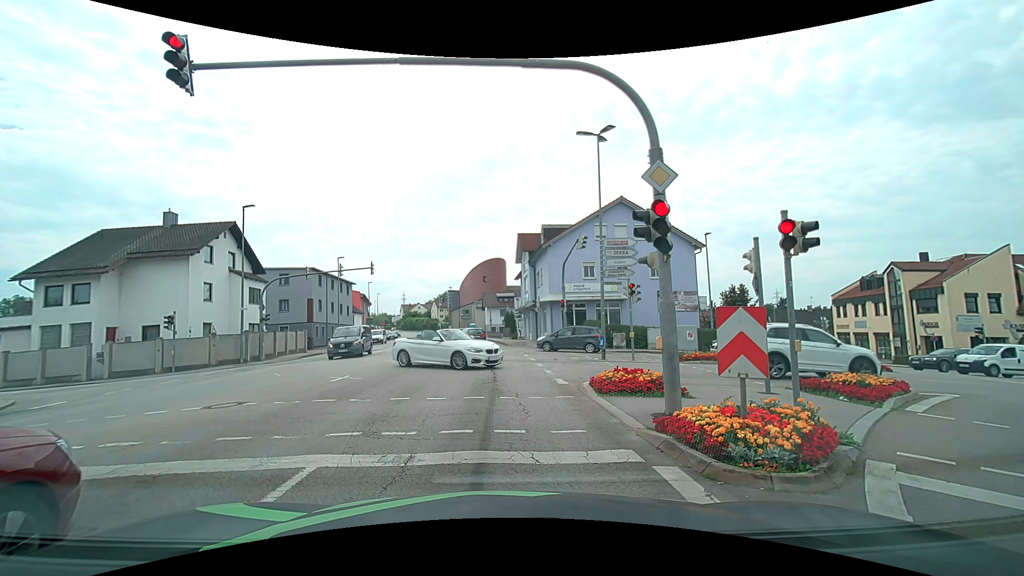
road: tertiary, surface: asphalt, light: Day
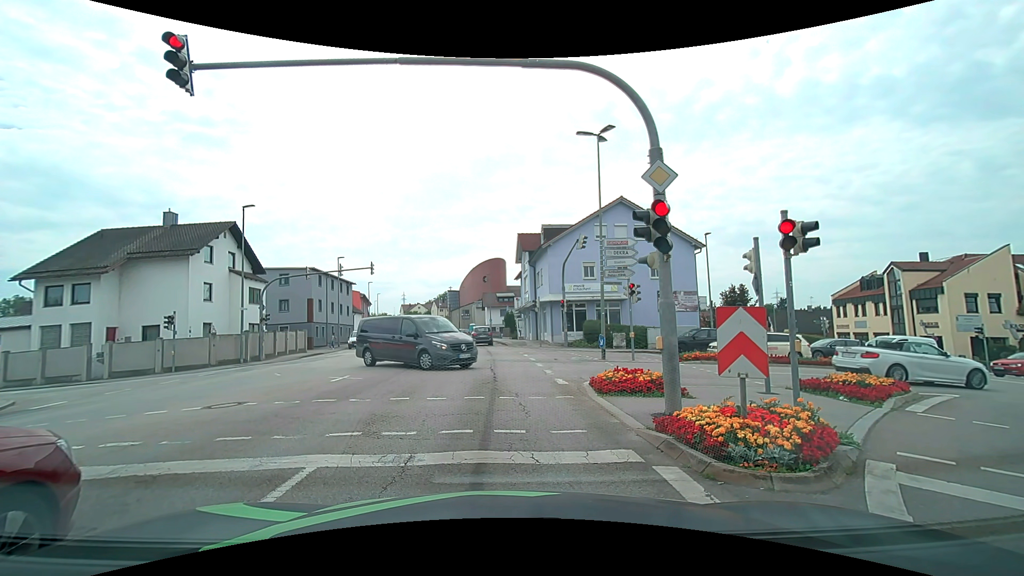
(0.0, 0.0) m; 0°
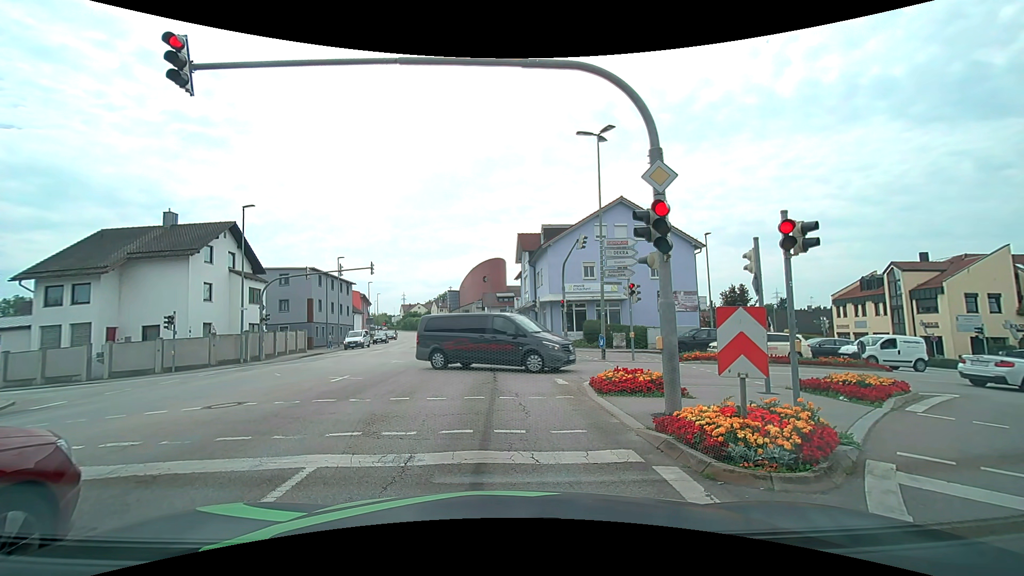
(0.0, 0.0) m; 0°
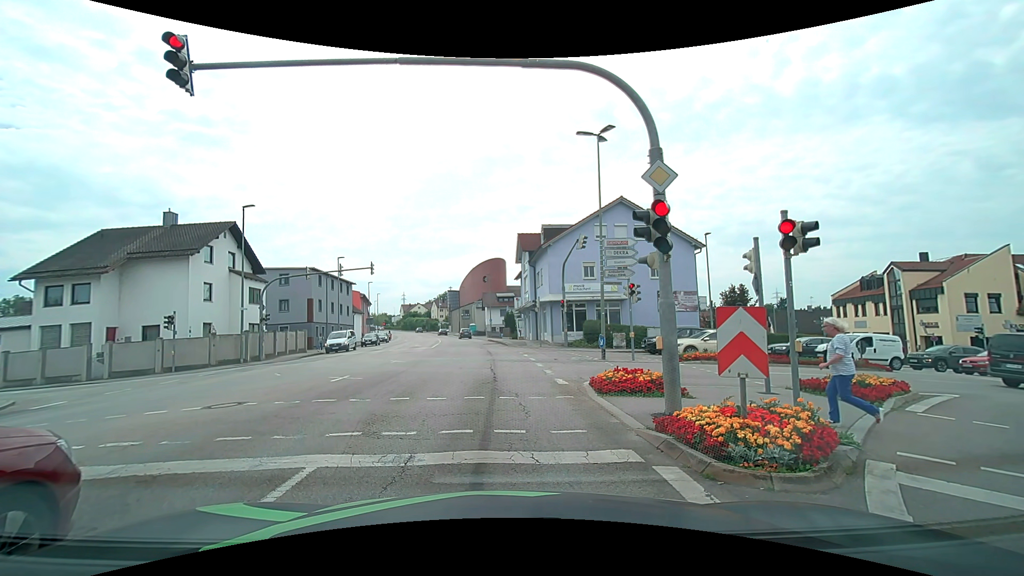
(0.0, 0.0) m; 0°
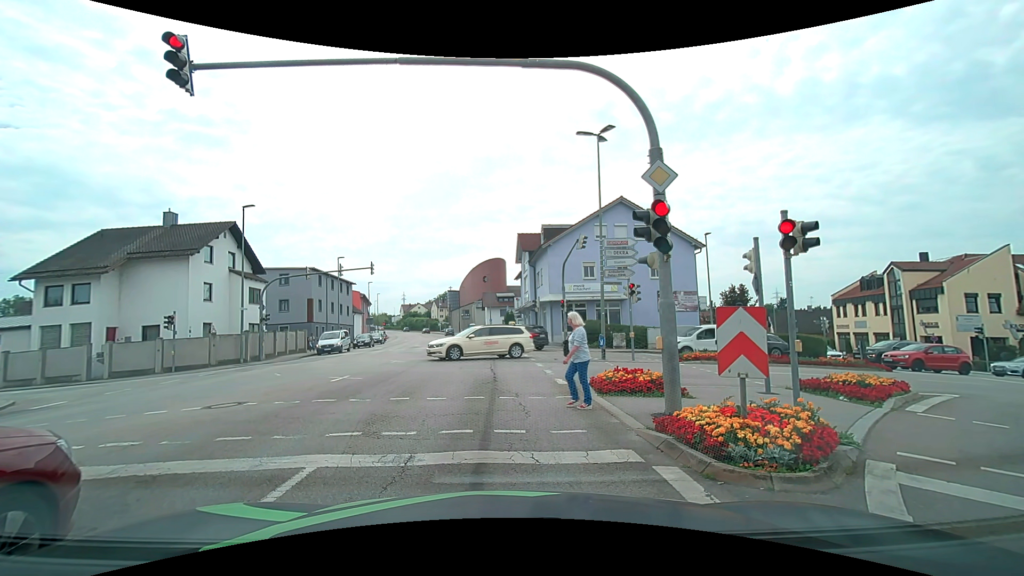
(0.0, 0.0) m; 0°
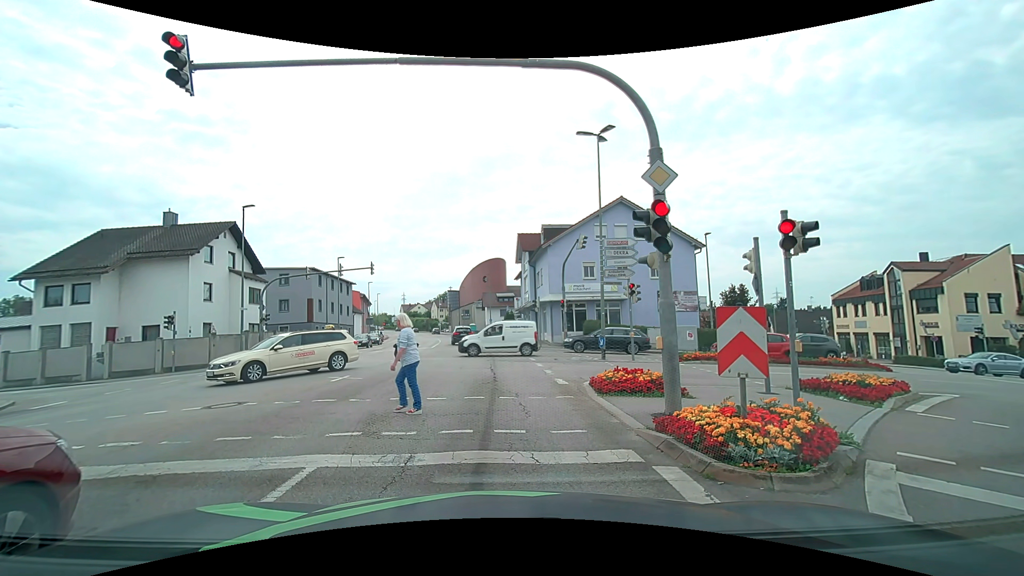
(0.0, 0.0) m; 0°
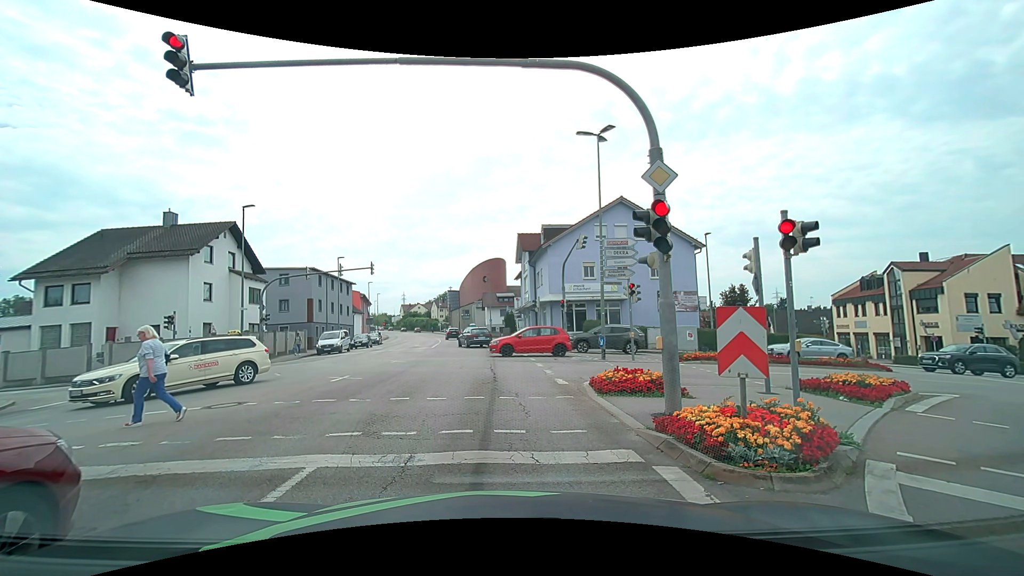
(0.0, 0.0) m; 0°
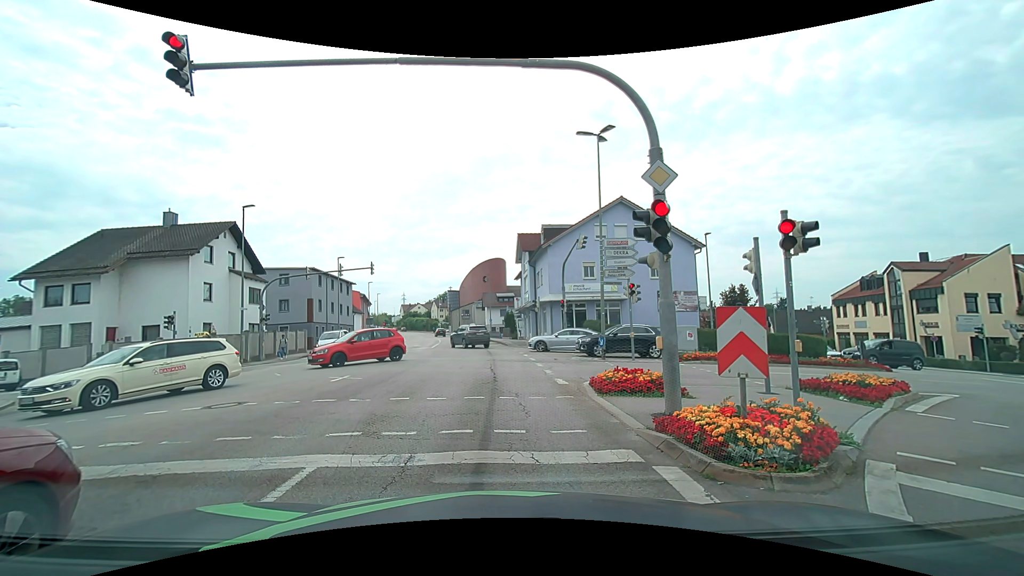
(0.0, 0.0) m; 0°
(0, +10) (-1, +20) (-1, +30) (-2, +40) (-3, +50) (-4, +60) (-6, +70) (-8, +79) (-10, +89) (-12, +99) m
